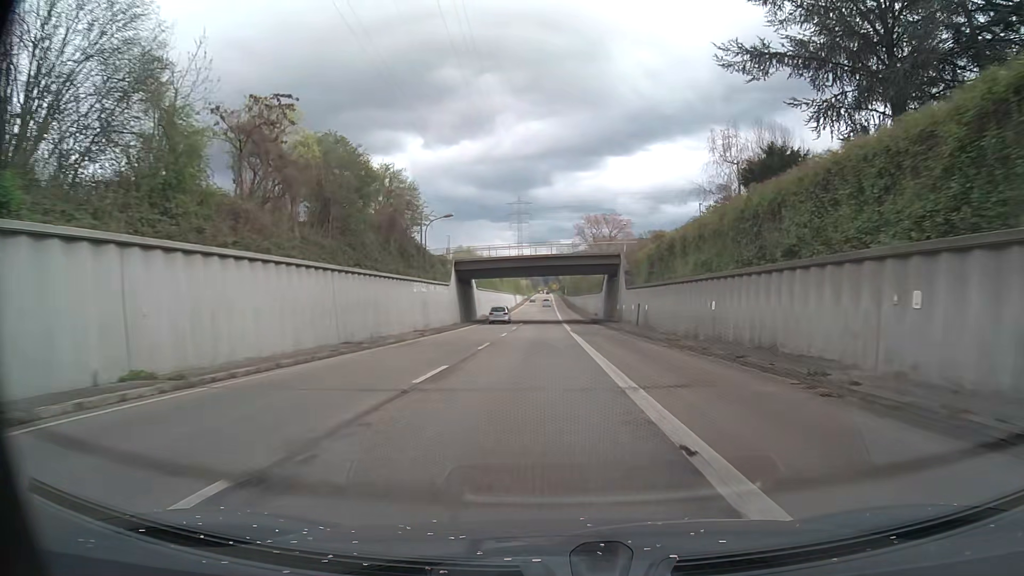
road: trunk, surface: asphalt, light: Day
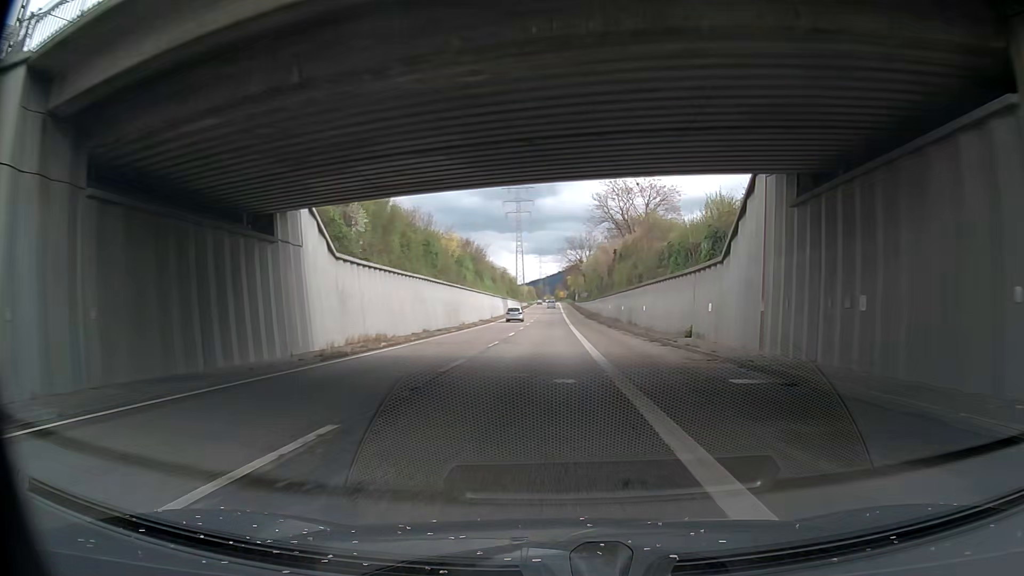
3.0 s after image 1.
(-0.2, +57.3) m; 0°
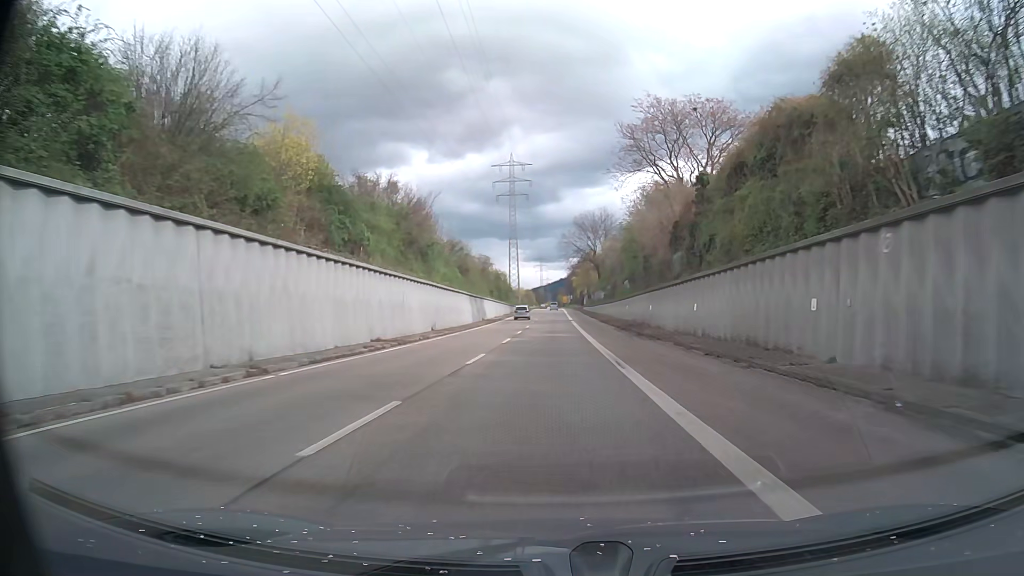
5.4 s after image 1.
(-0.6, +45.7) m; 0°
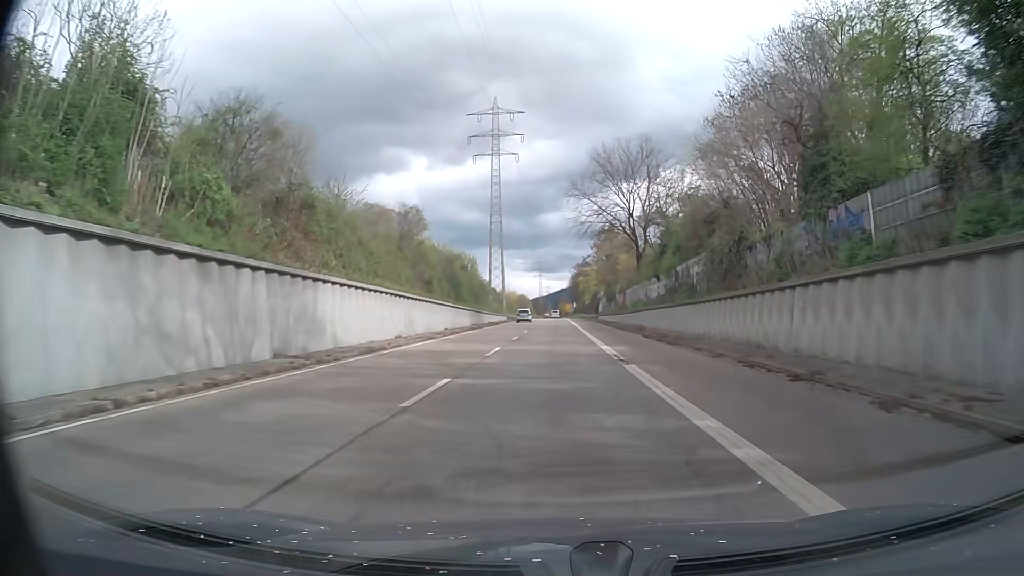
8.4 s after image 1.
(+0.1, +56.5) m; 0°
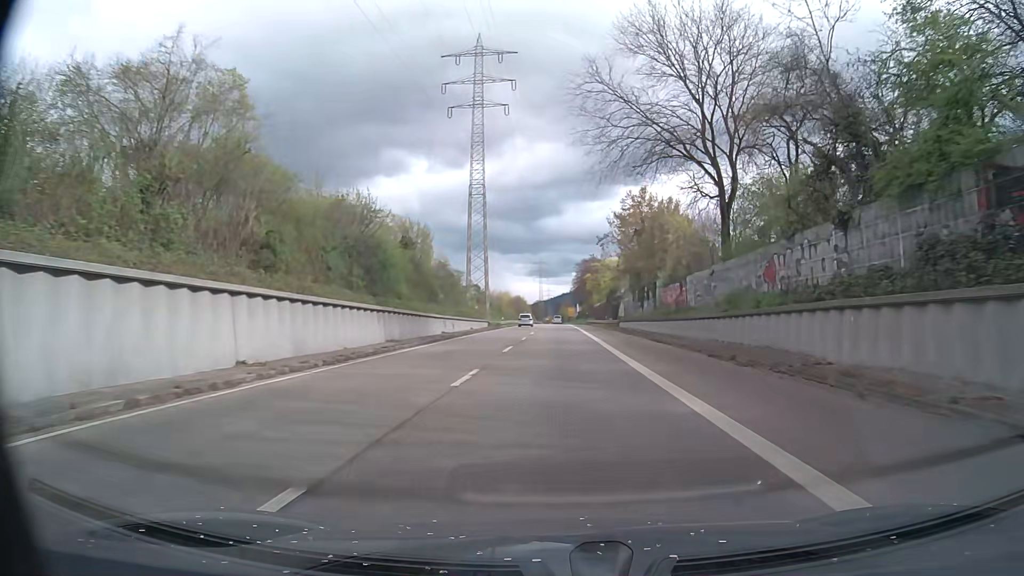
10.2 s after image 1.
(+0.1, +33.0) m; 0°
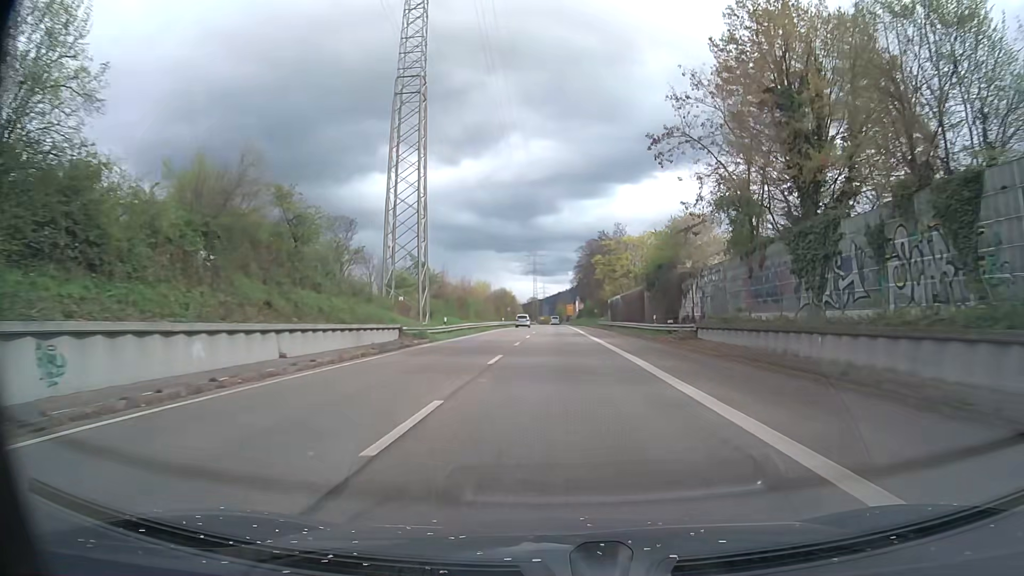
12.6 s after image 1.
(+0.2, +42.6) m; +1°
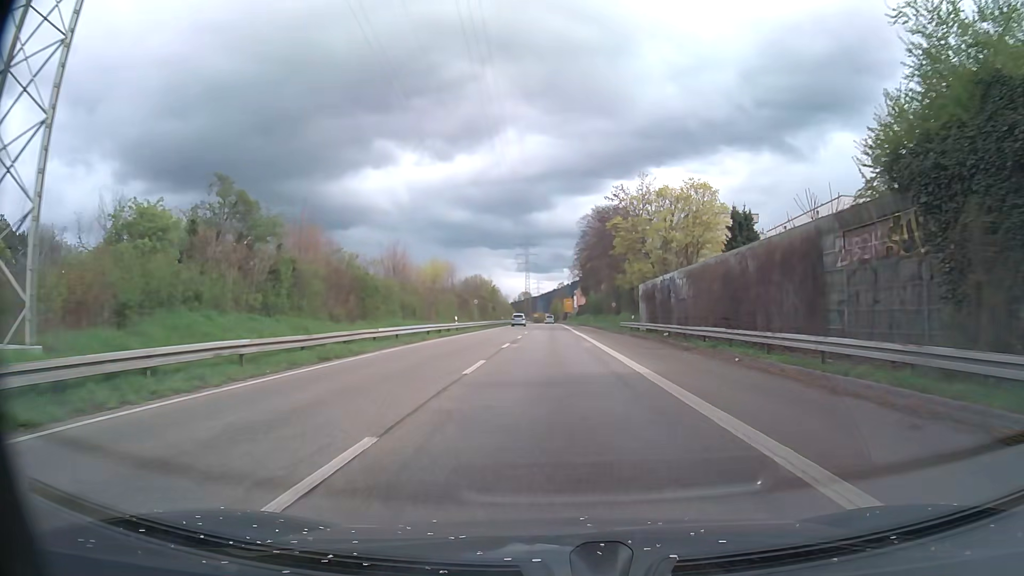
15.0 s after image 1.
(+0.1, +39.2) m; 0°
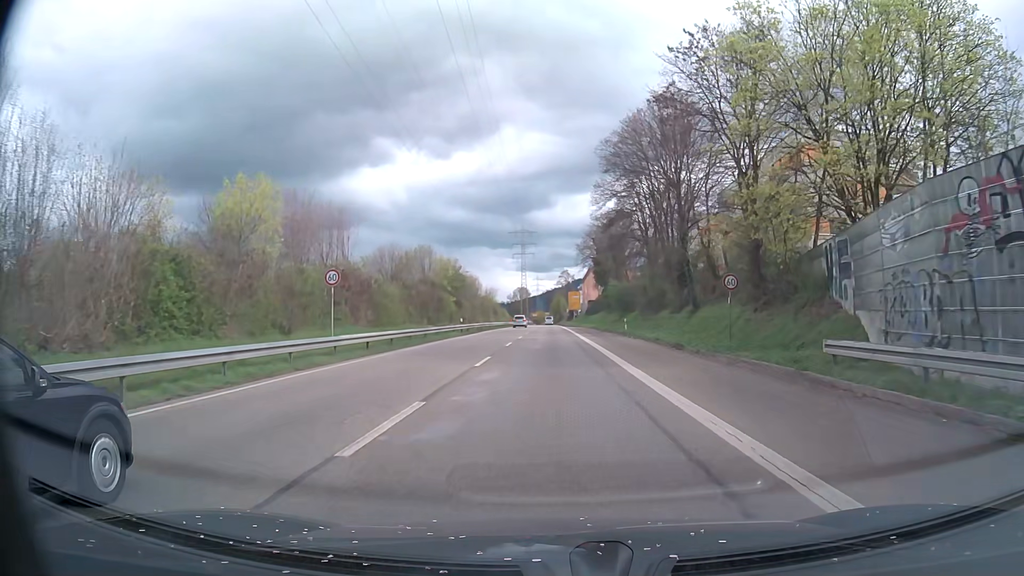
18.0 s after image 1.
(-0.1, +44.6) m; 0°
(0, +10) (0, +20) (0, +30) (0, +40) (-1, +50) (-1, +60) (-1, +70) (-1, +80) (-1, +90) (-1, +100) m
